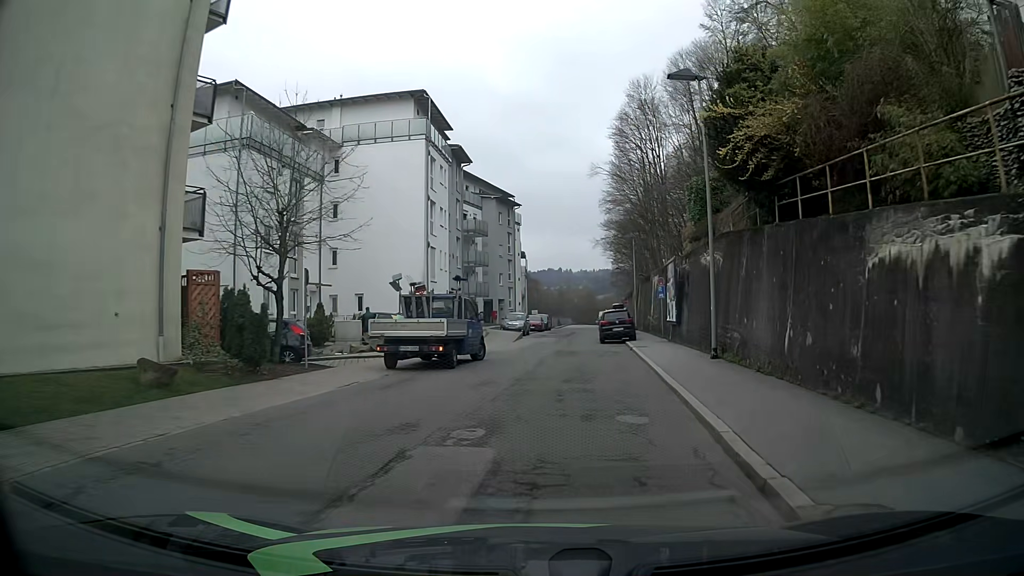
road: residential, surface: asphalt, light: Day
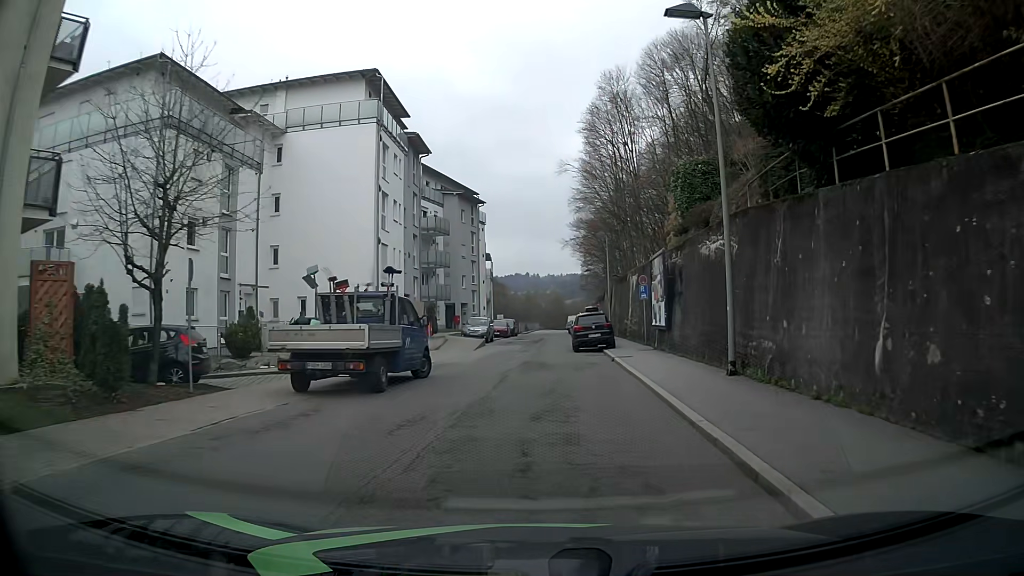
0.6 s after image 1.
(+0.1, +4.6) m; +2°
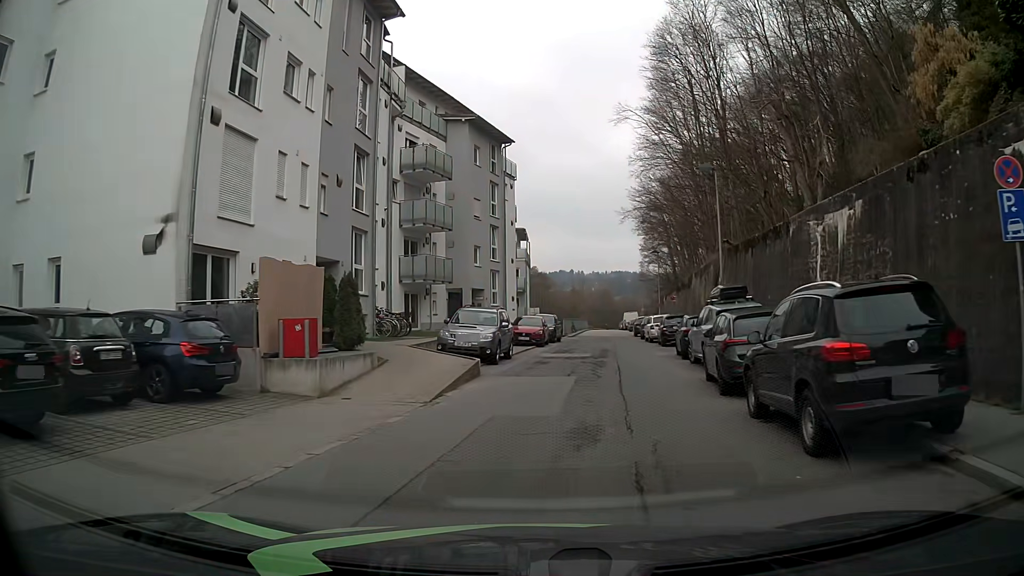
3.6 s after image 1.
(-0.1, +23.2) m; -4°
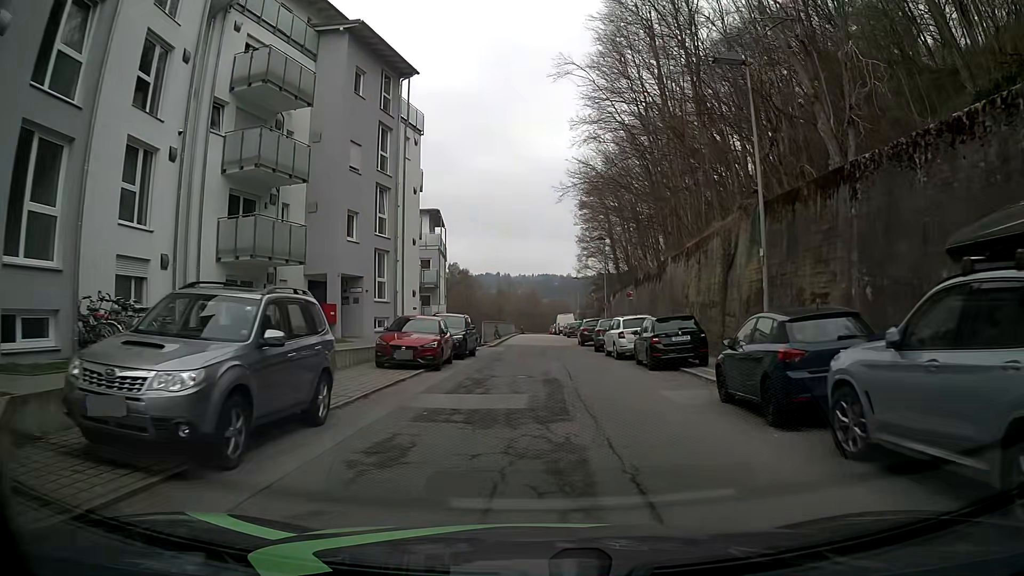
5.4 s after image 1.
(+1.1, +13.9) m; +8°
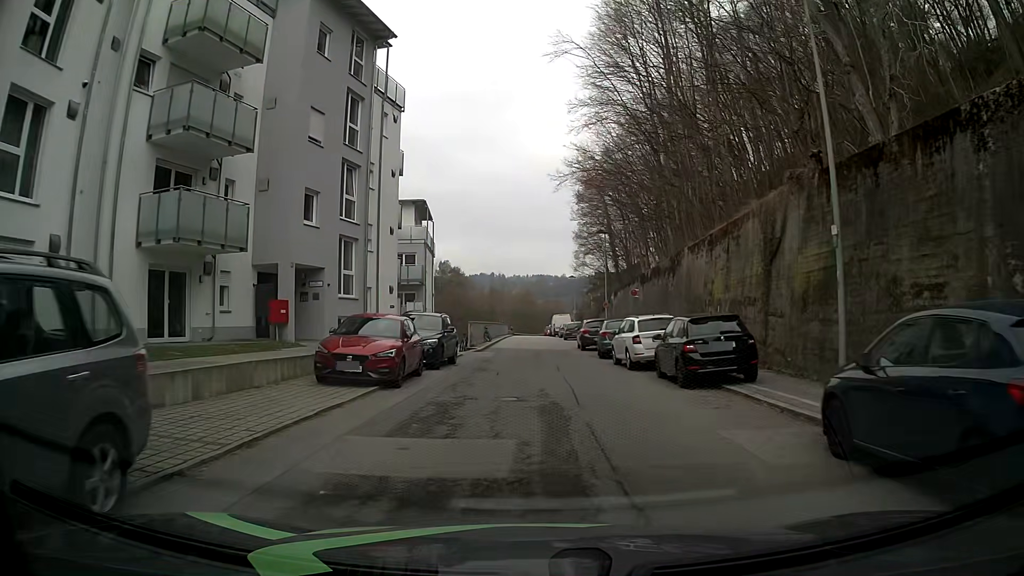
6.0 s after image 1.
(-0.1, +4.7) m; 0°
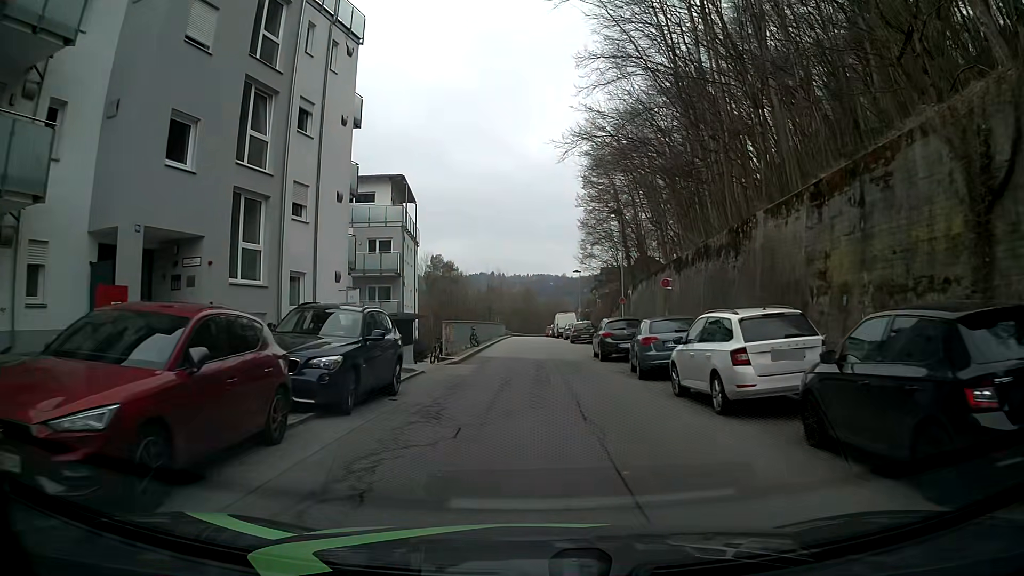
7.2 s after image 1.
(-0.1, +9.3) m; -1°
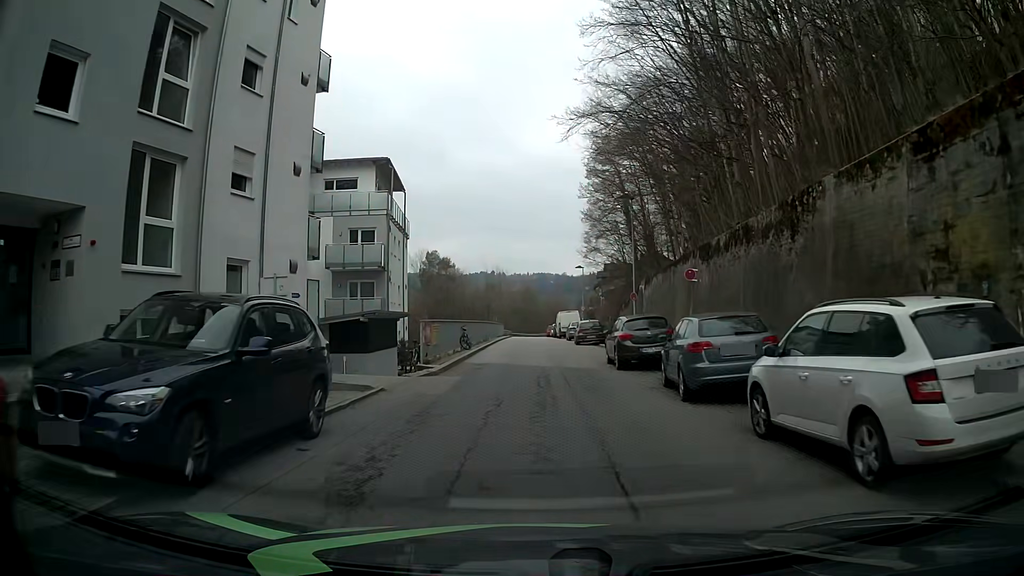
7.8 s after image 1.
(+0.1, +4.6) m; +1°
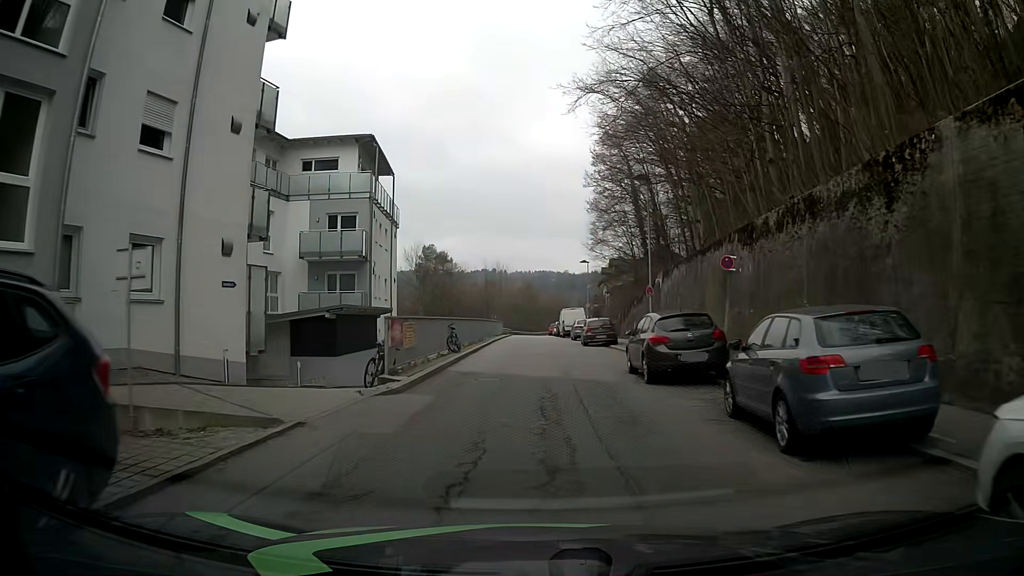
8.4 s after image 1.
(0.0, +4.7) m; +2°
